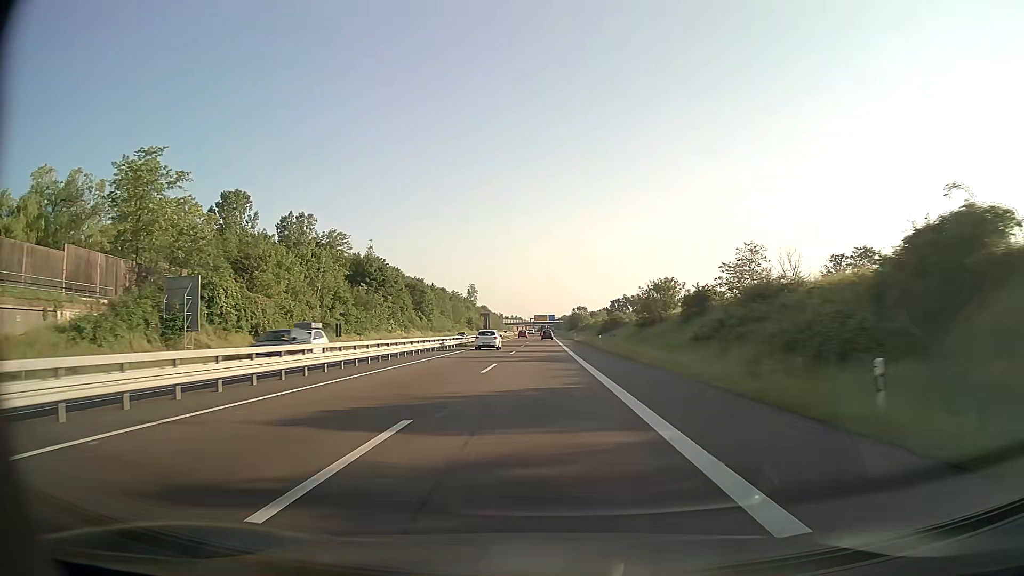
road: trunk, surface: asphalt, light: Day
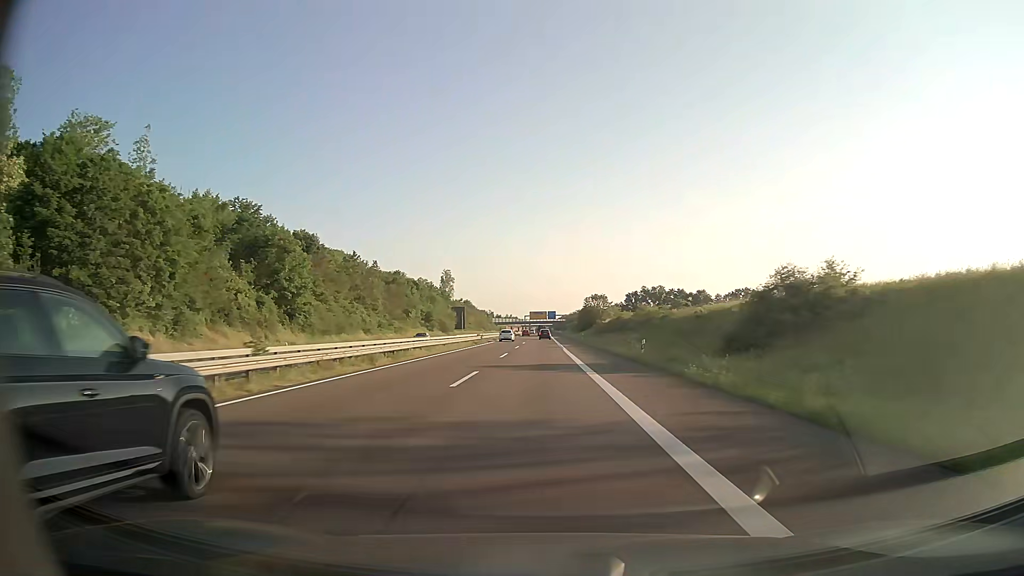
(+0.2, +78.2) m; 0°
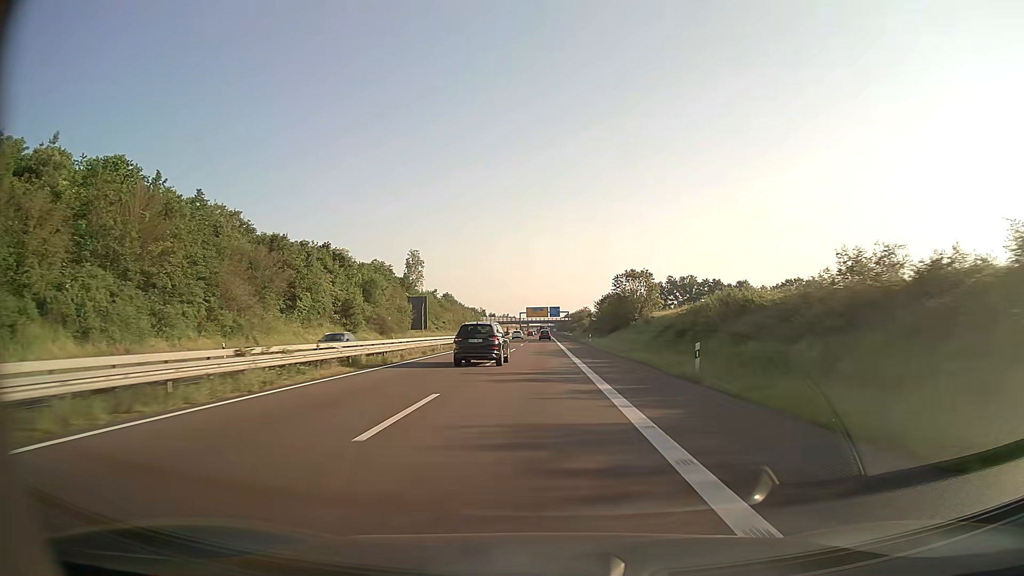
(-0.1, +62.4) m; 0°
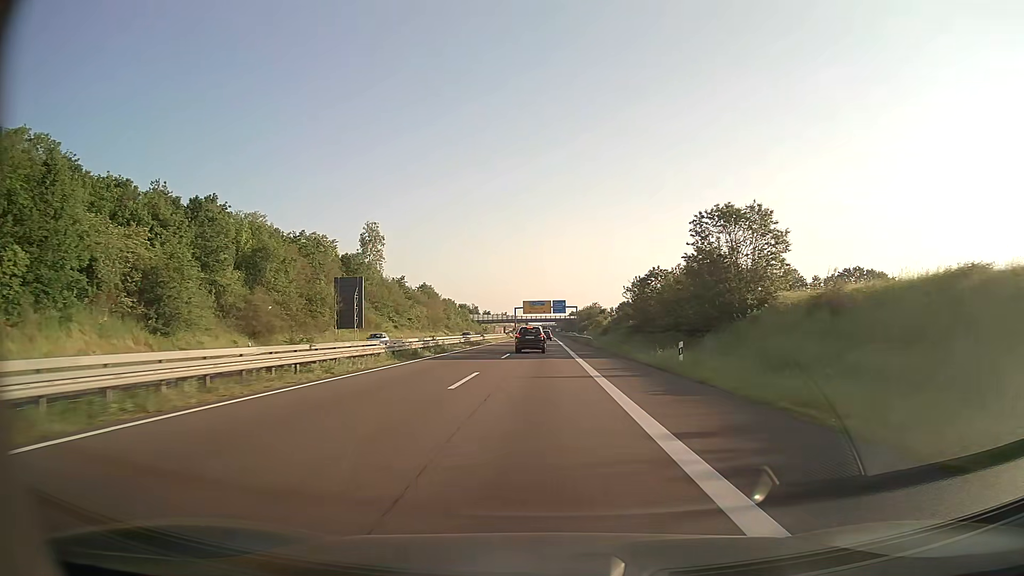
(-0.1, +46.7) m; 0°
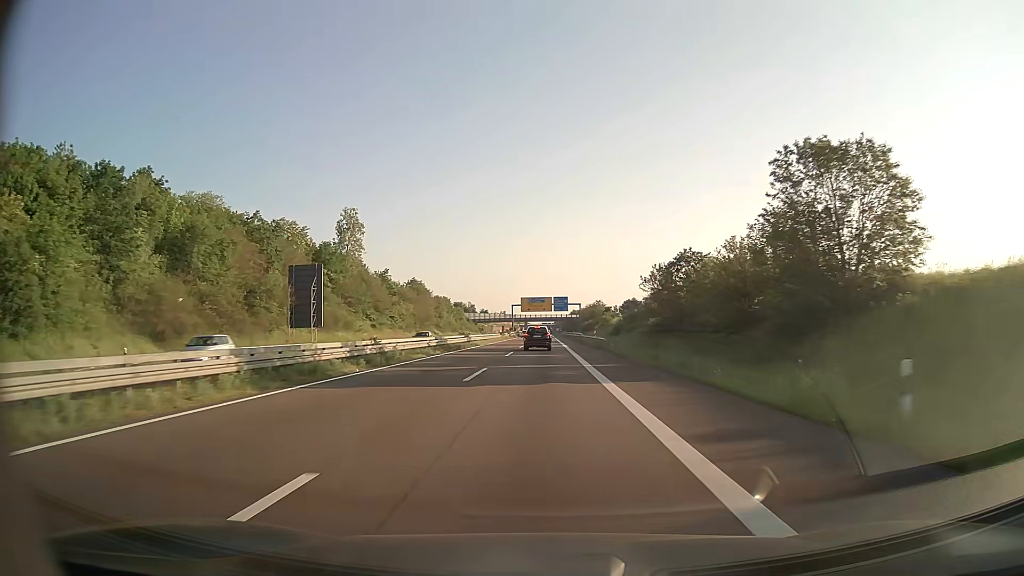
(0.0, +15.8) m; 0°
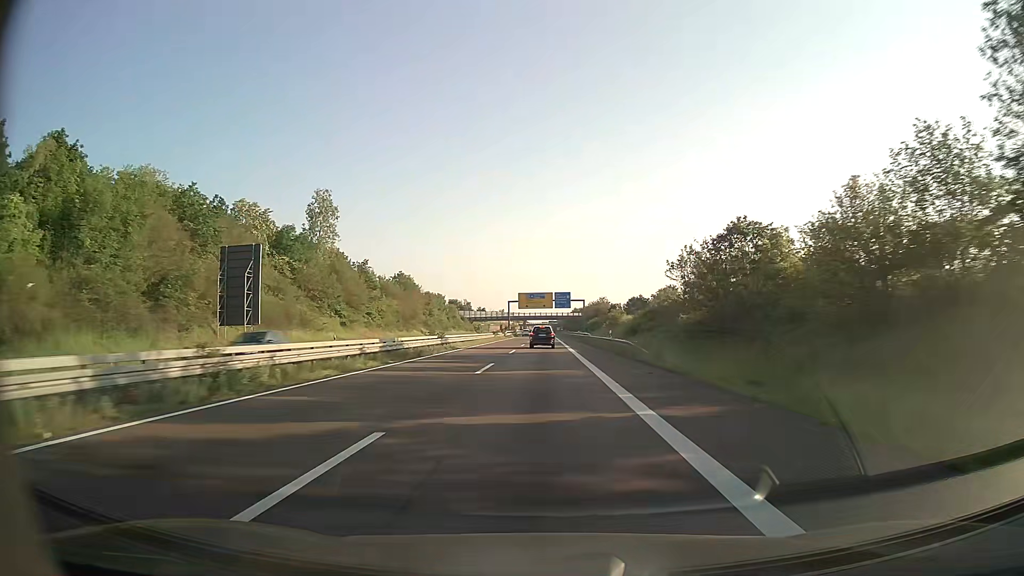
(0.0, +15.2) m; 0°
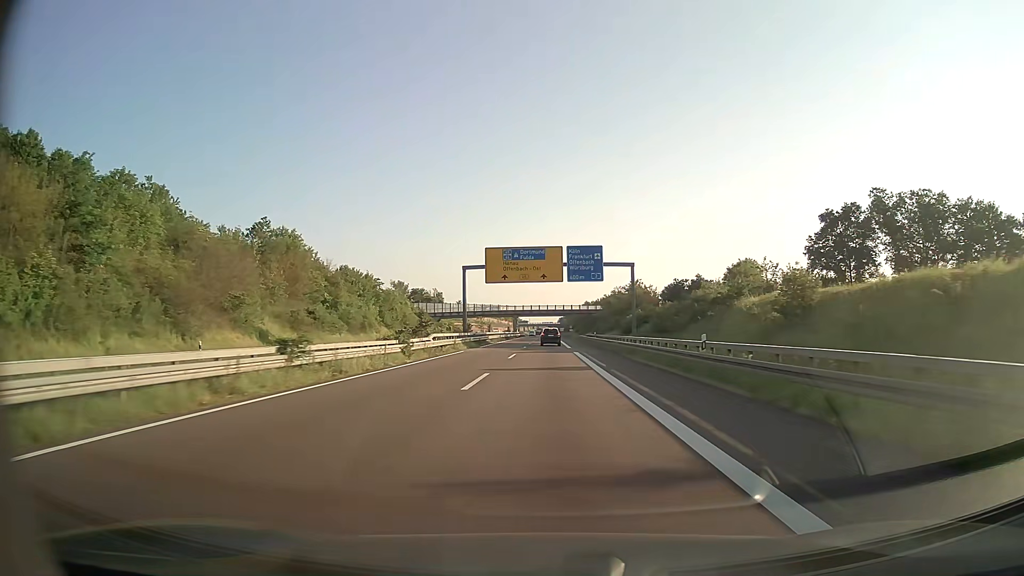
(0.0, +77.5) m; 0°
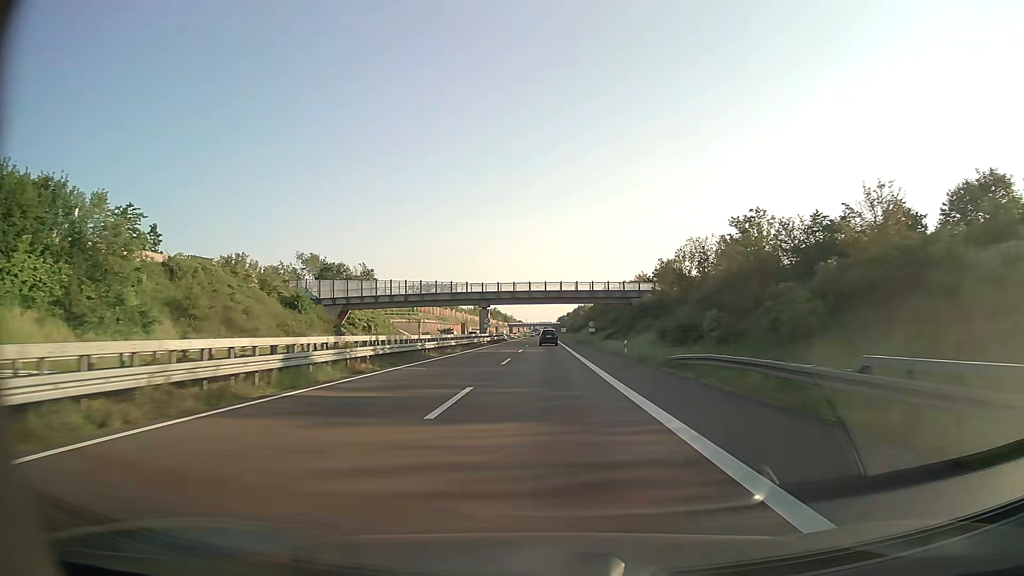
(+0.2, +77.4) m; 0°
(0, +10) (0, +20) (0, +30) (0, +40) (0, +50) (0, +60) (0, +70) (0, +80) (0, +90) (0, +100) m
